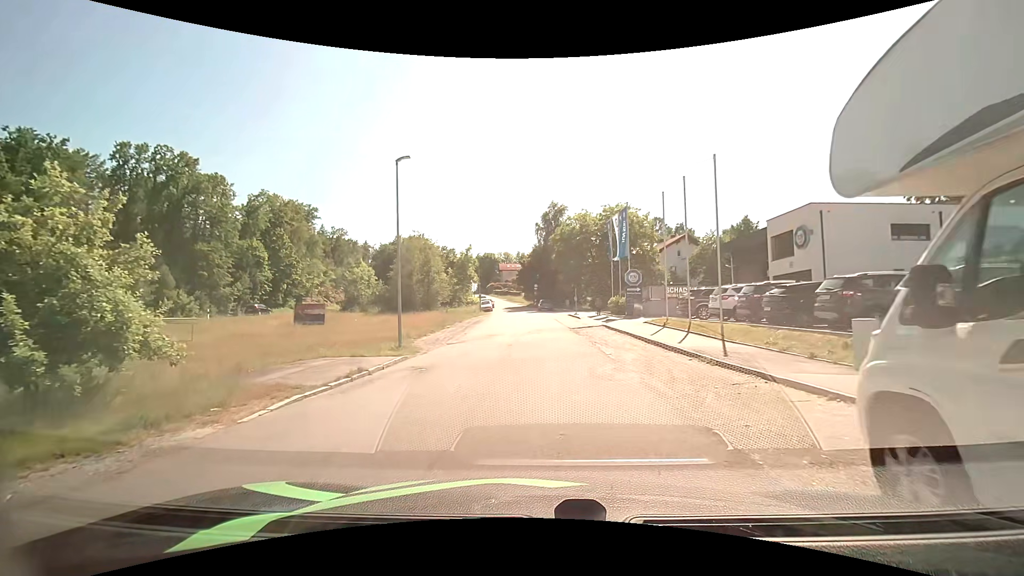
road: residential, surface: asphalt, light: Day
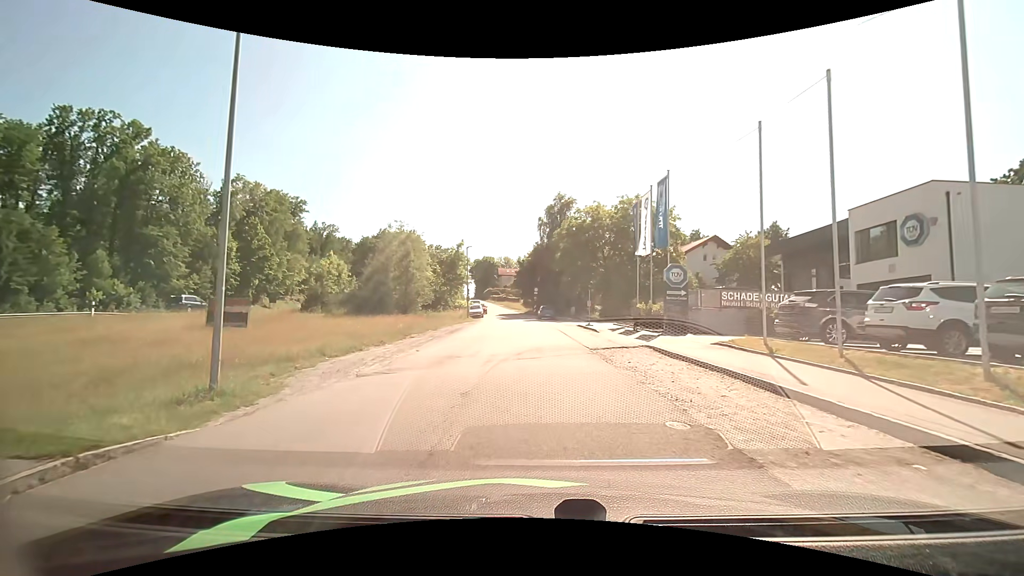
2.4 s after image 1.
(+0.2, +11.5) m; 0°
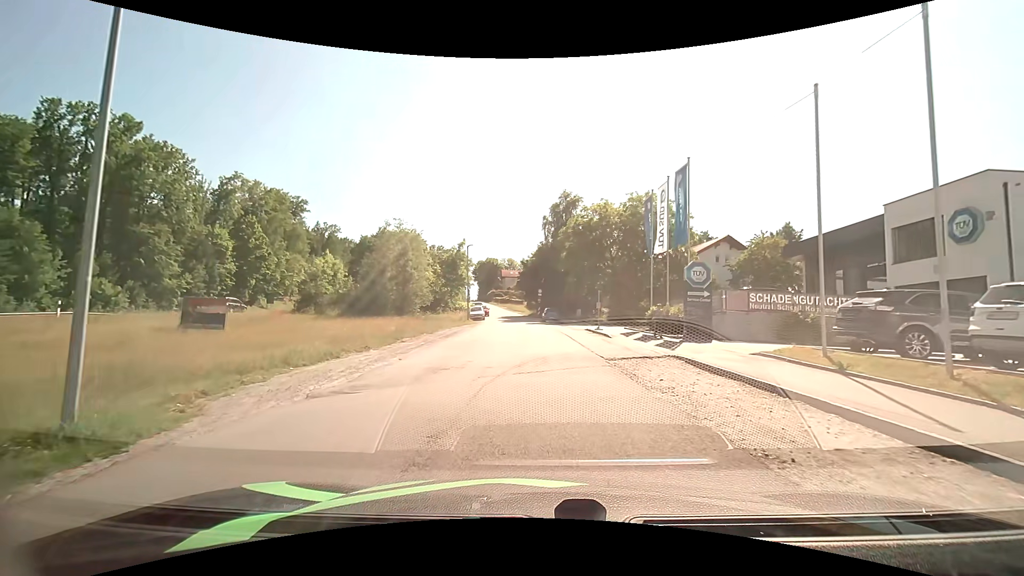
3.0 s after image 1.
(0.0, +2.8) m; -1°
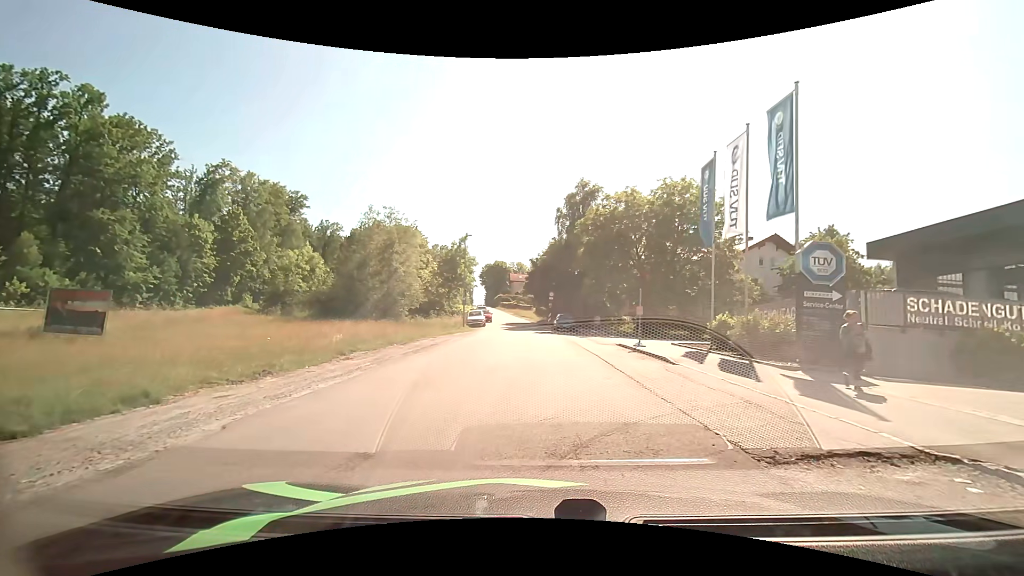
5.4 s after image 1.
(0.0, +8.9) m; -1°
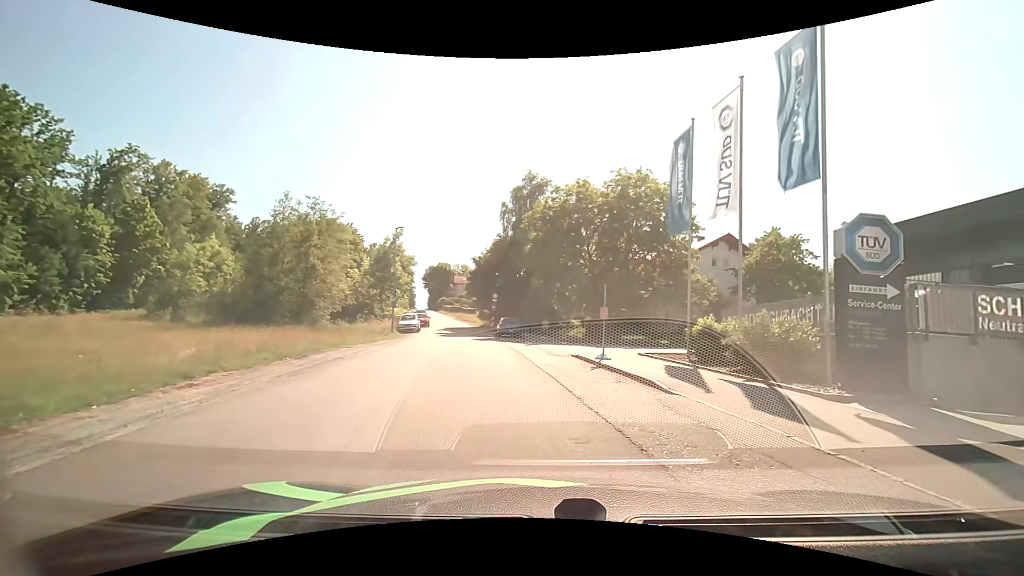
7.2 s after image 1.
(+0.2, +4.9) m; +7°
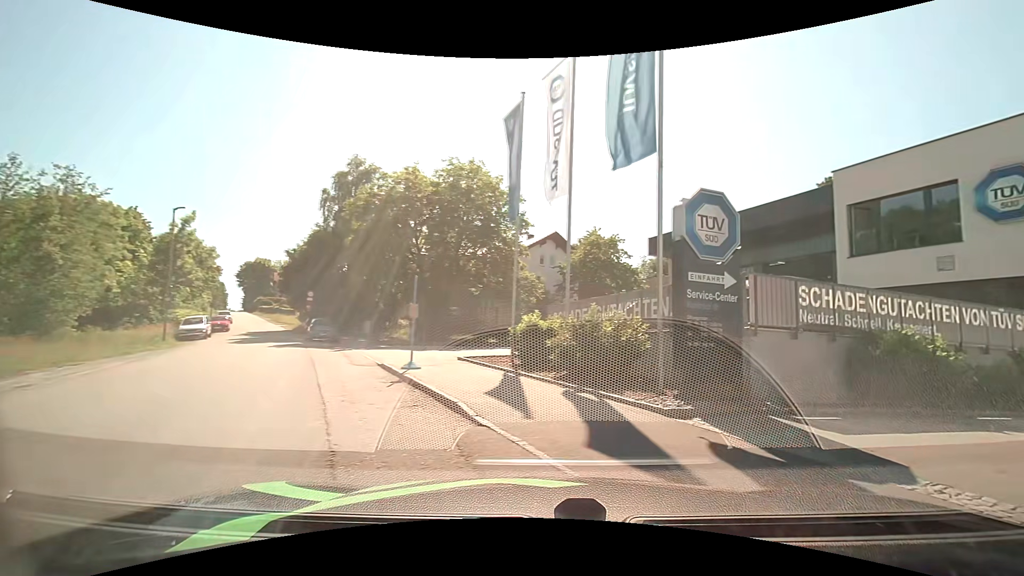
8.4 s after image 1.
(+0.5, +3.1) m; +18°
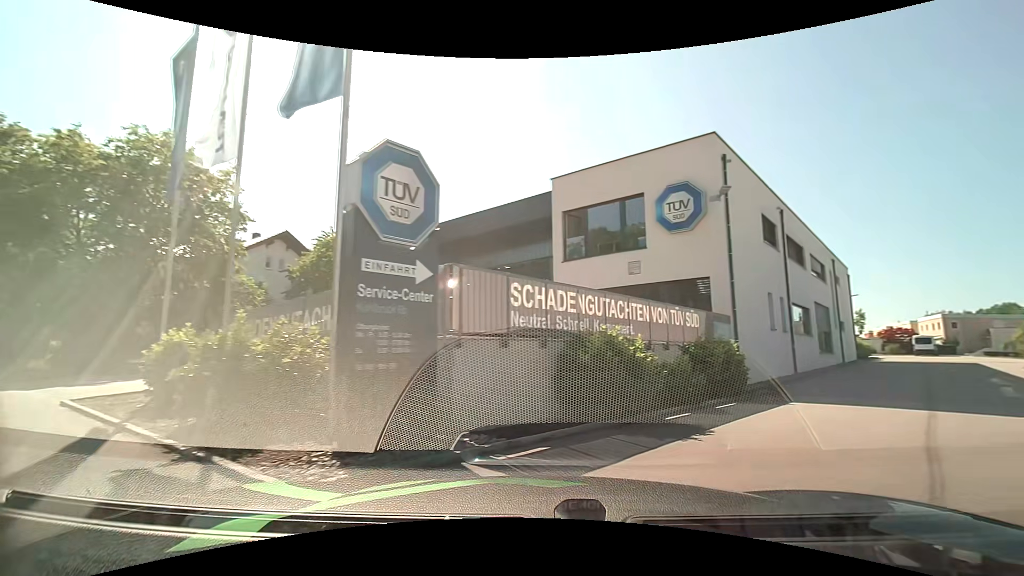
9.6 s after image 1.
(+0.8, +3.0) m; +25°
